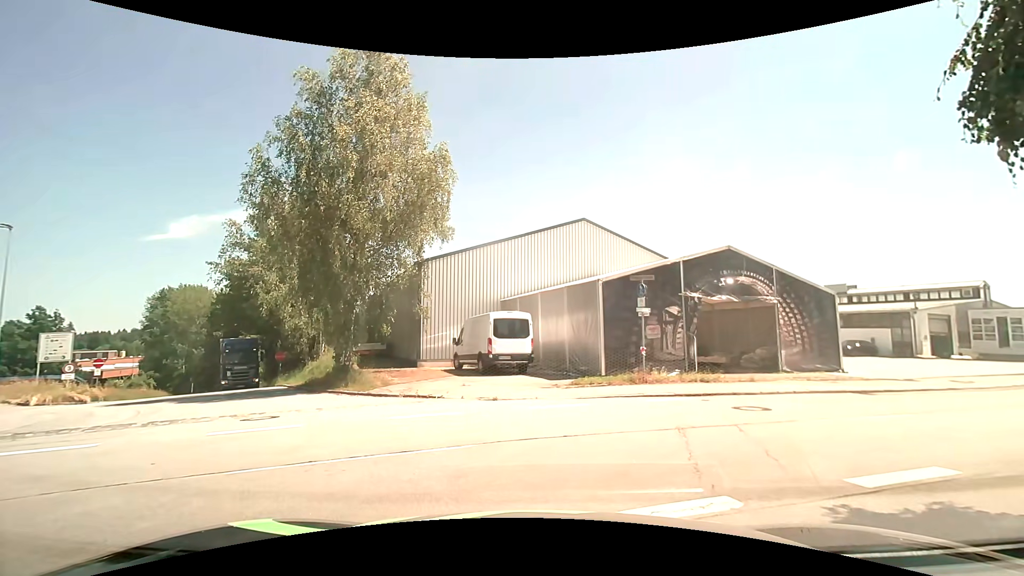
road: residential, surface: asphalt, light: Day
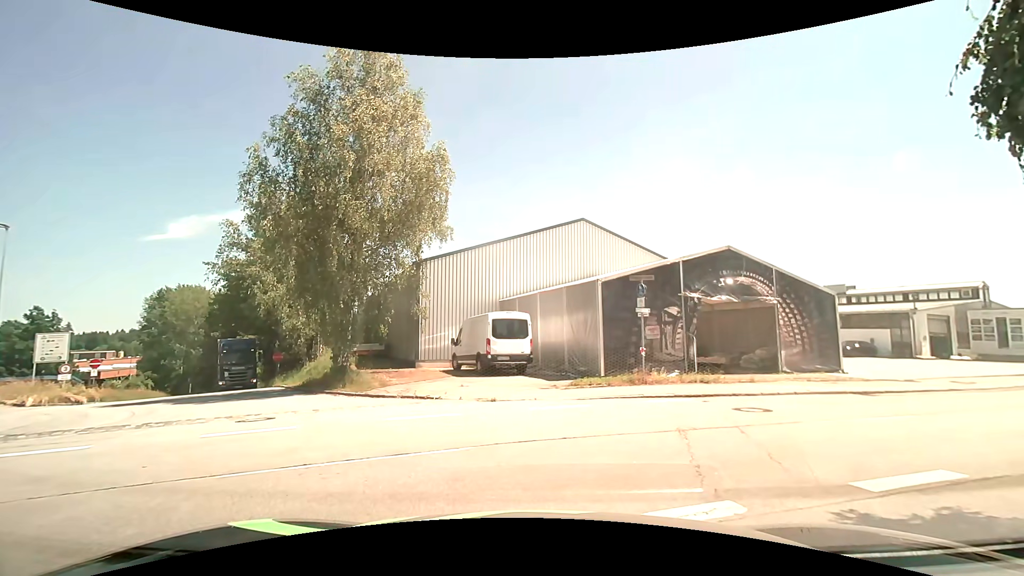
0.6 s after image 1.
(0.0, +0.1) m; 0°
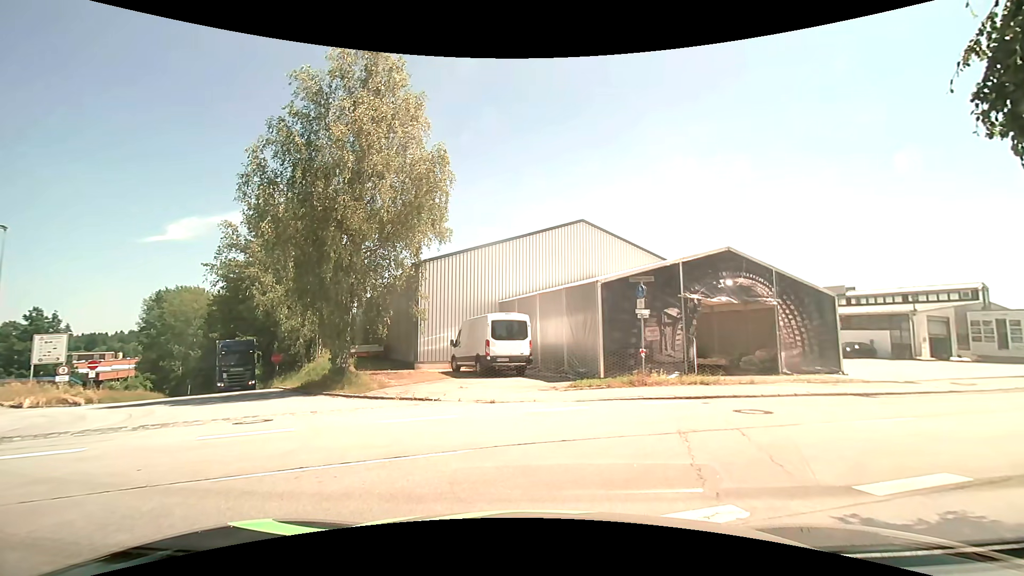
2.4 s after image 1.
(0.0, +0.1) m; 0°
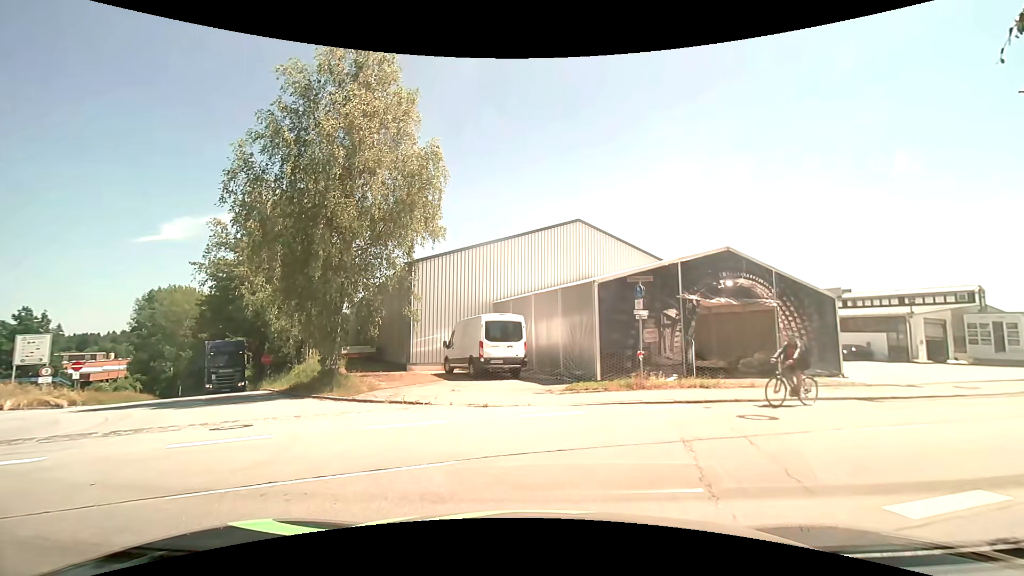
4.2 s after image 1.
(0.0, +0.5) m; 0°
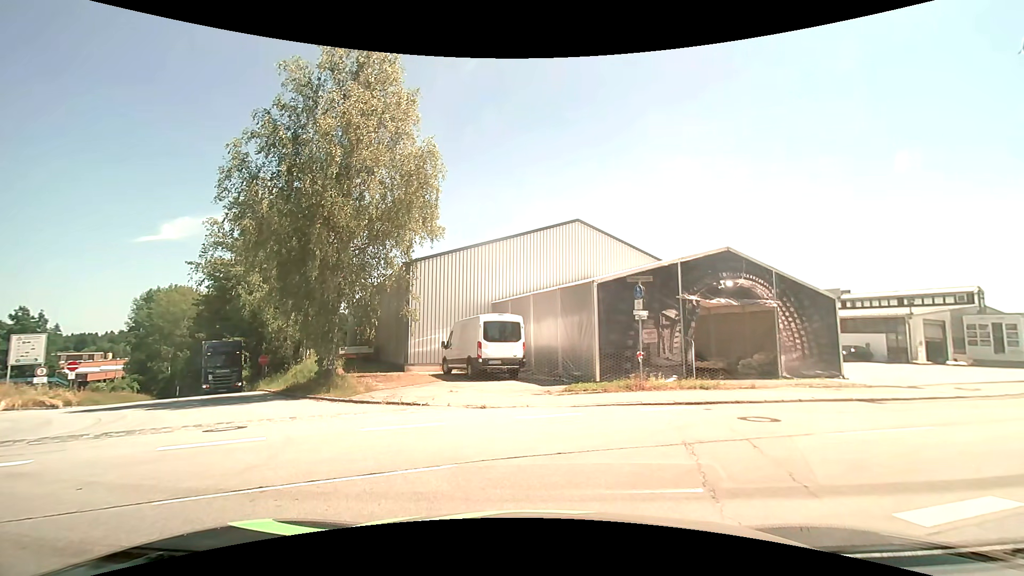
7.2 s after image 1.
(0.0, +0.2) m; 0°
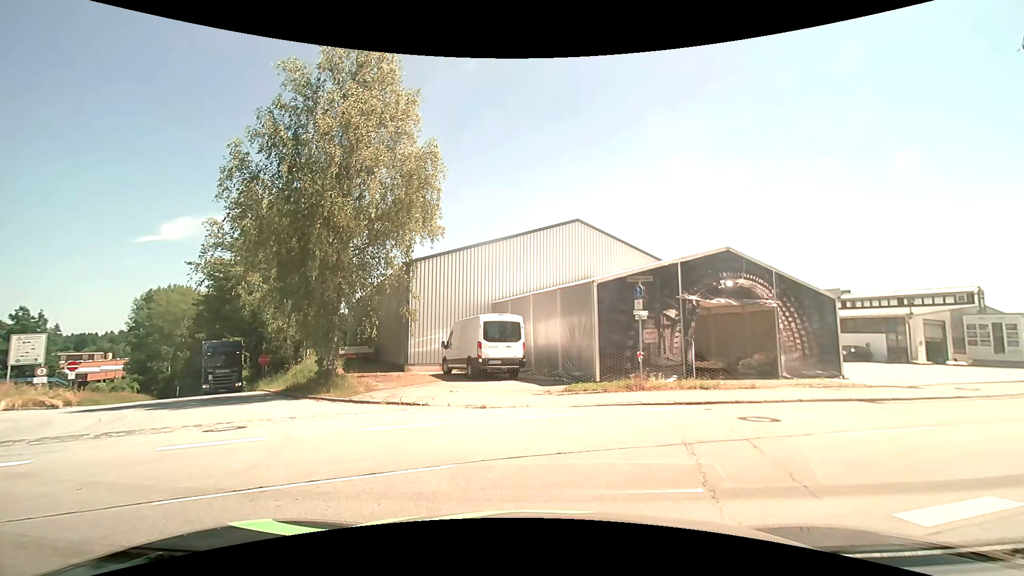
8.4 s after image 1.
(0.0, 0.0) m; 0°
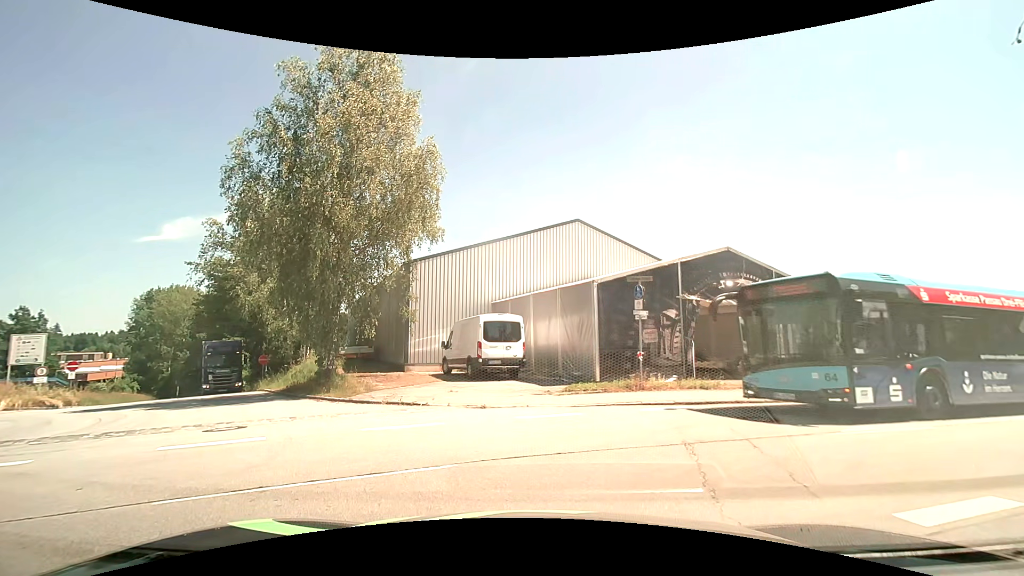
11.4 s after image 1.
(0.0, 0.0) m; 0°
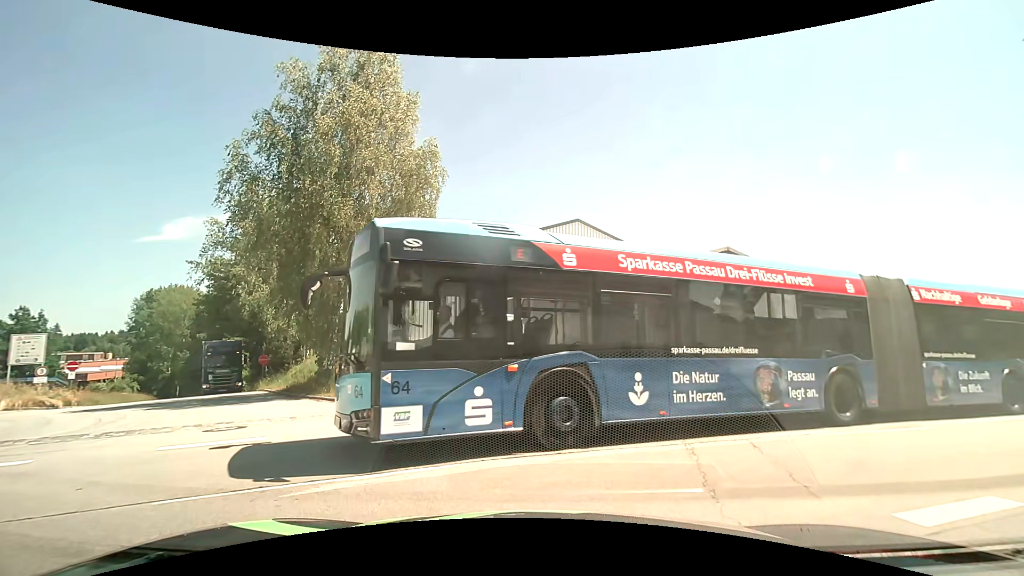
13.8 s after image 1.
(0.0, 0.0) m; 0°
(+4, +8) (+13, +13) (+23, +17) (+32, +20) (+41, +24) (+50, +28) (+59, +32) (+69, +36) (+78, +40) (+87, +44) m
